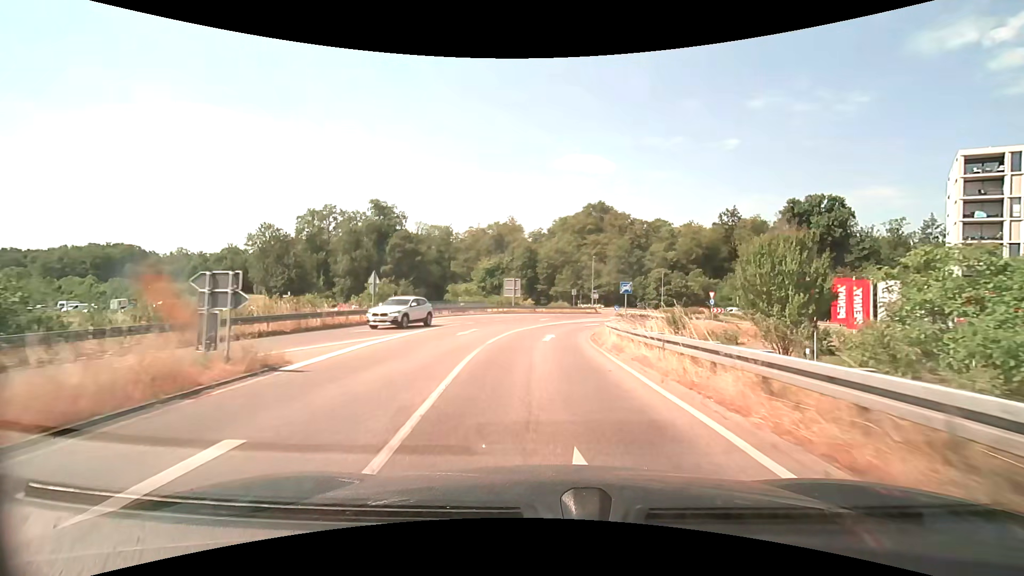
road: trunk_link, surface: asphalt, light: Day
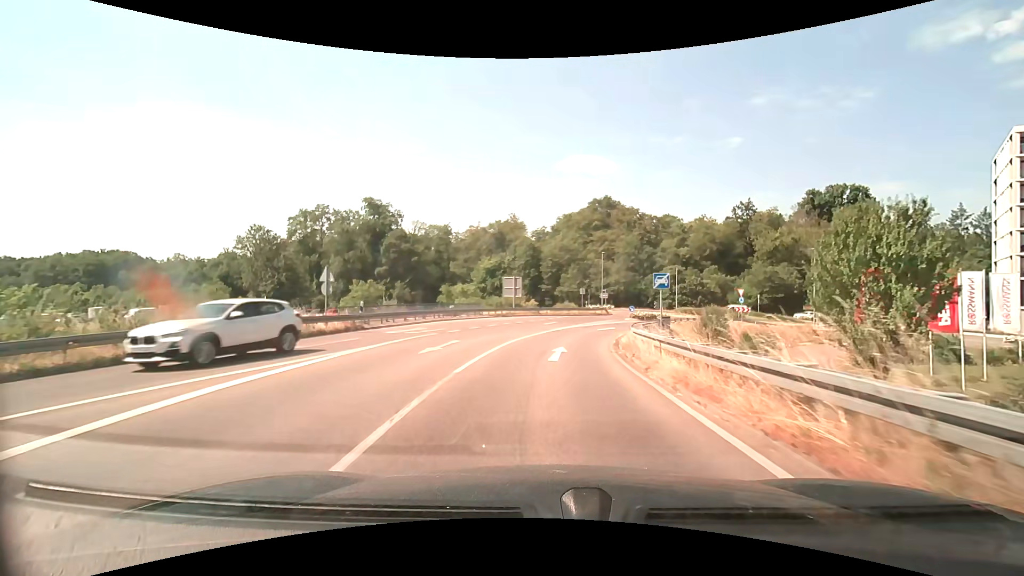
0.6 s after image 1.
(0.0, +6.9) m; 0°
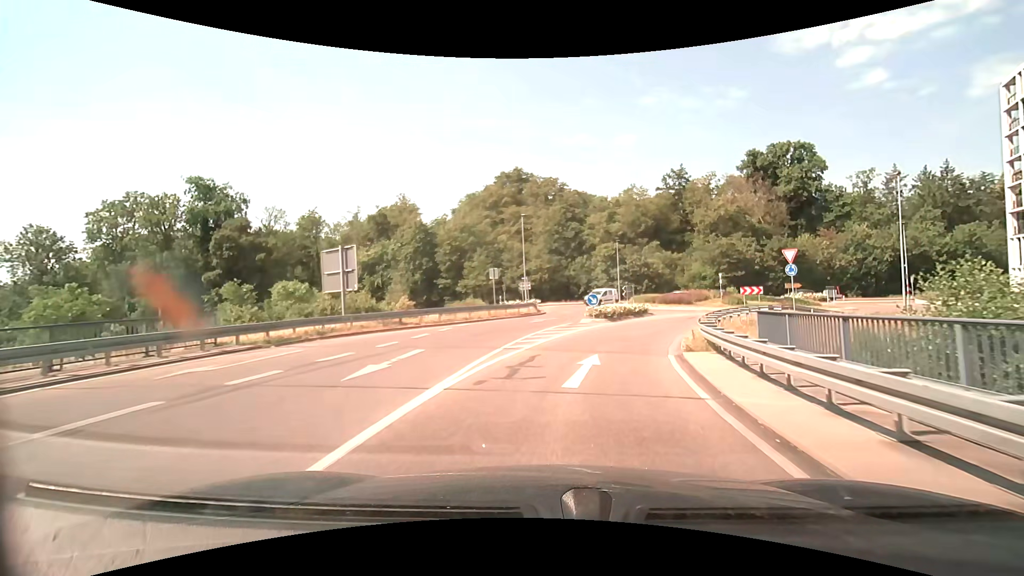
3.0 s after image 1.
(+1.5, +26.2) m; +10°
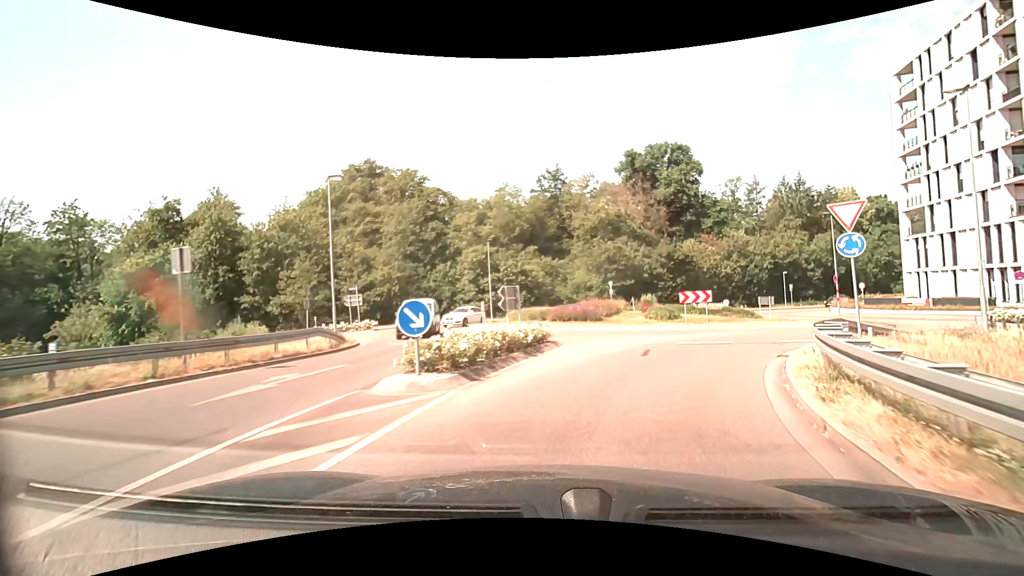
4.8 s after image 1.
(+1.9, +16.3) m; +14°
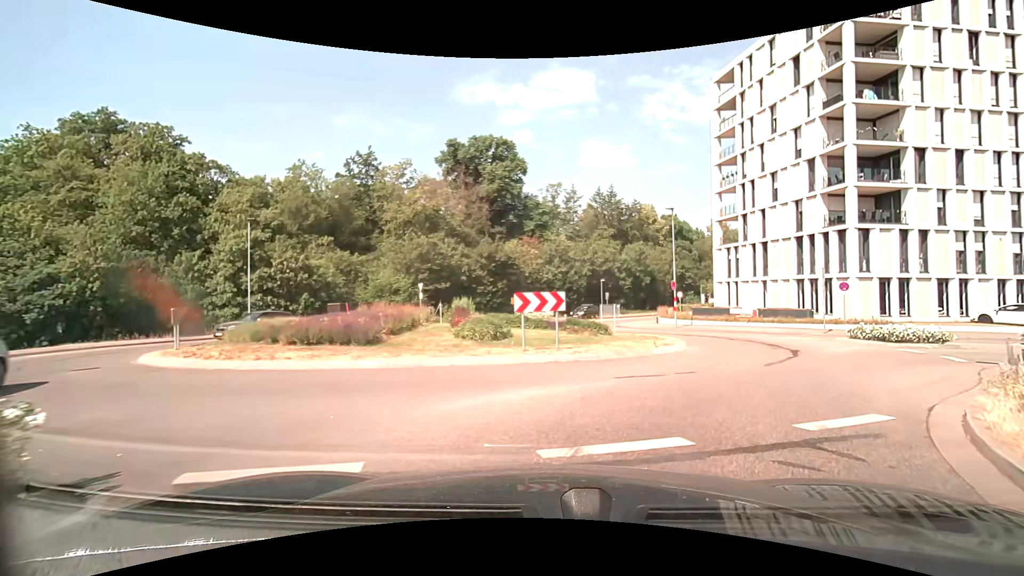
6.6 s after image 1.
(+1.7, +10.9) m; +20°
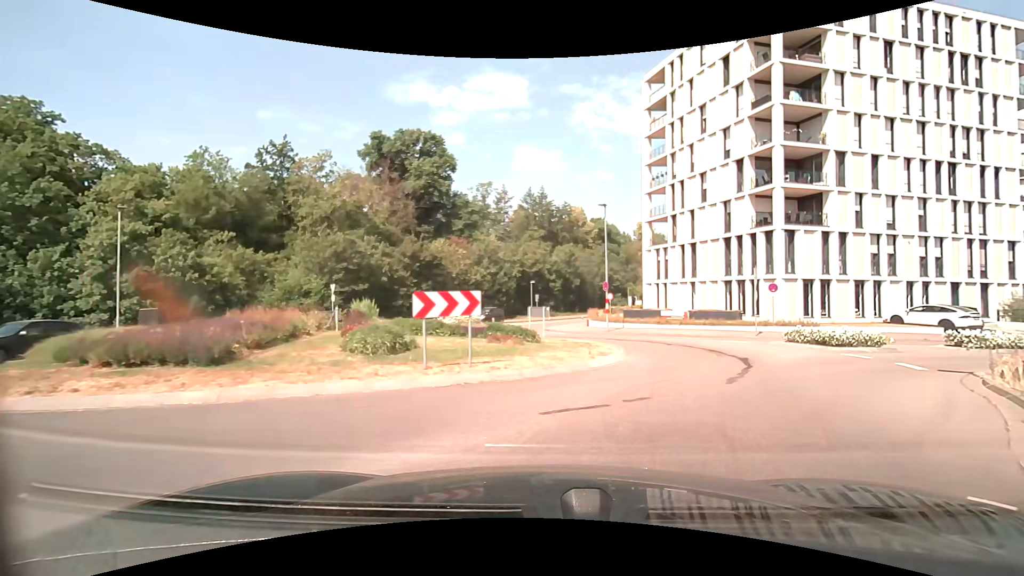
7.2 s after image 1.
(+0.2, +3.1) m; +9°
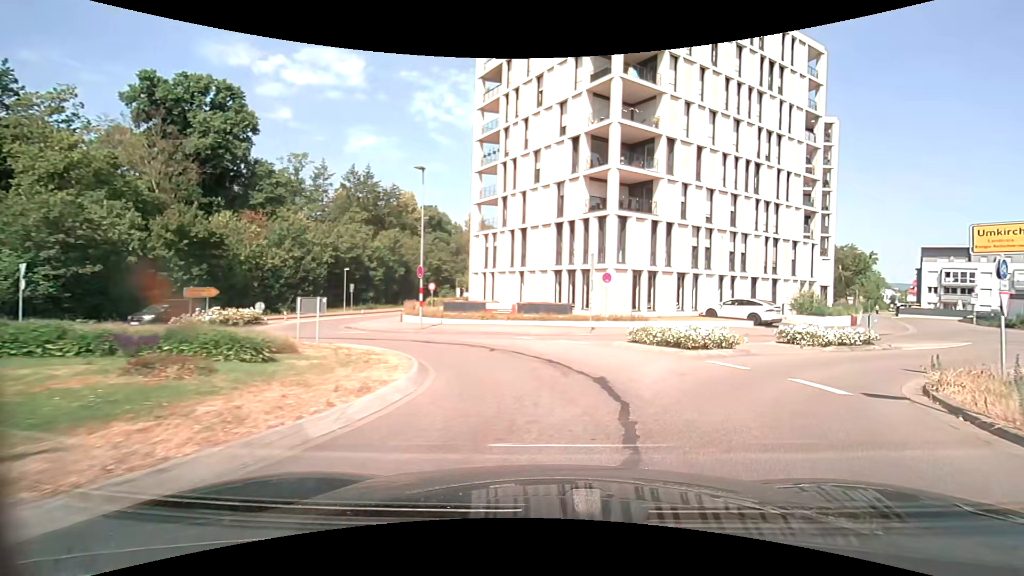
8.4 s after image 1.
(+1.0, +6.8) m; +18°
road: tertiary
